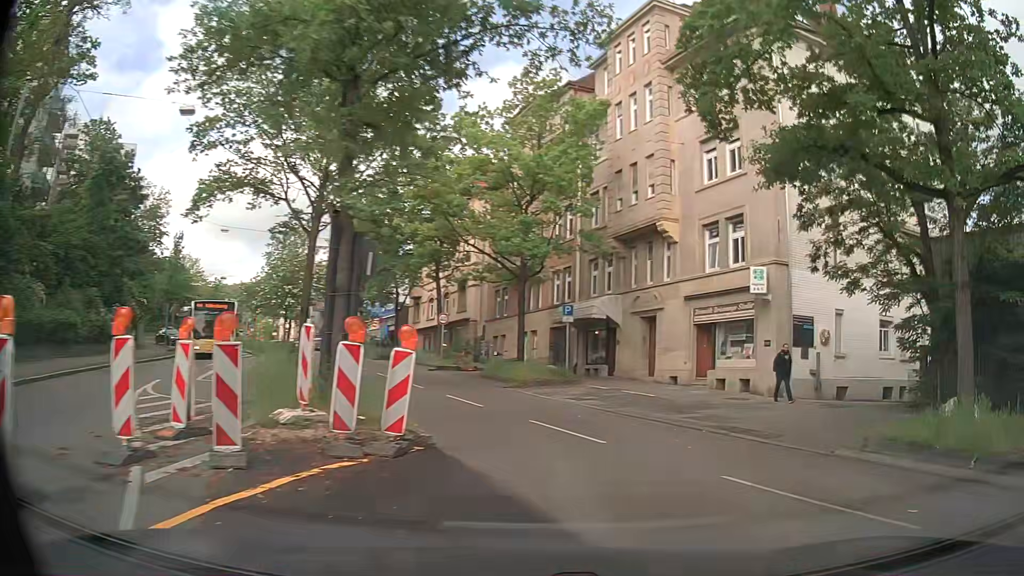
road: secondary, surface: asphalt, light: Day
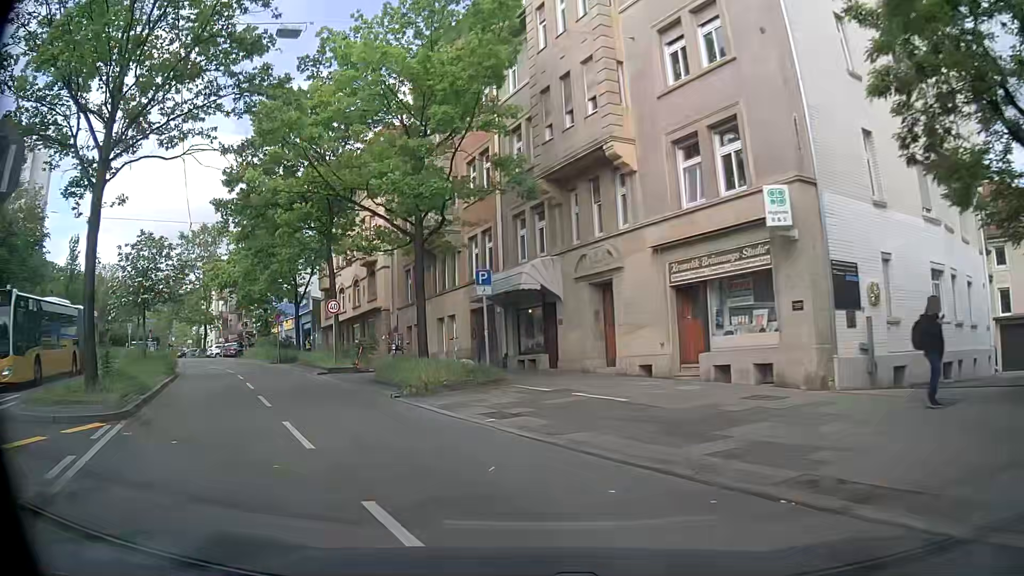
(+0.9, +8.1) m; +4°
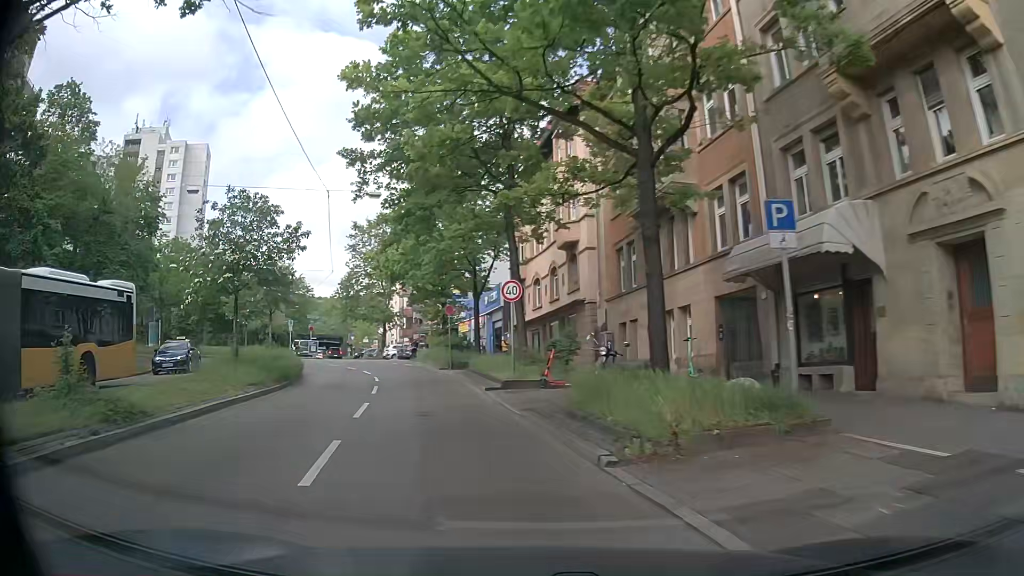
(-1.3, +9.0) m; -16°
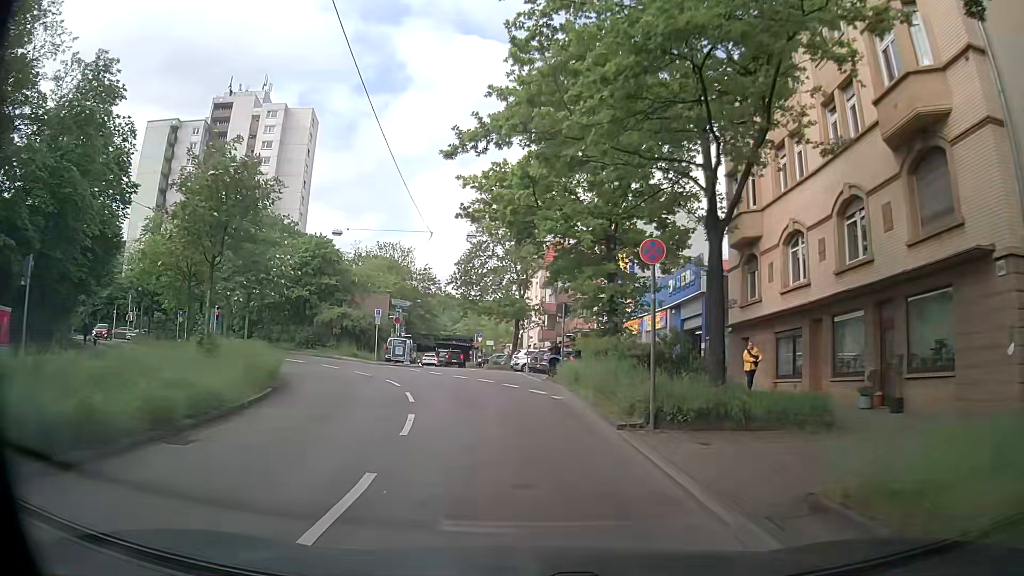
(-3.3, +21.1) m; -14°
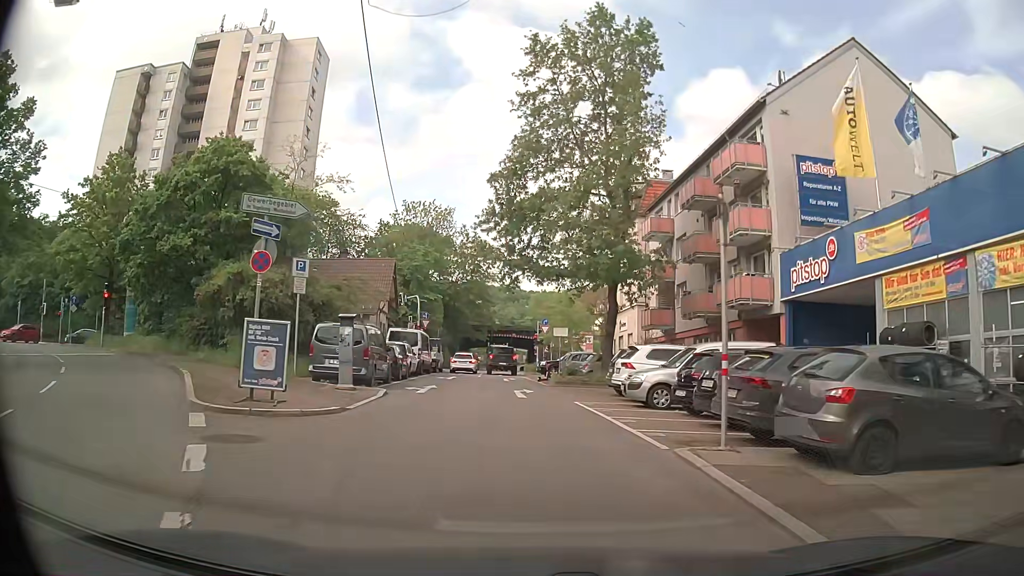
(-1.3, +28.0) m; -4°
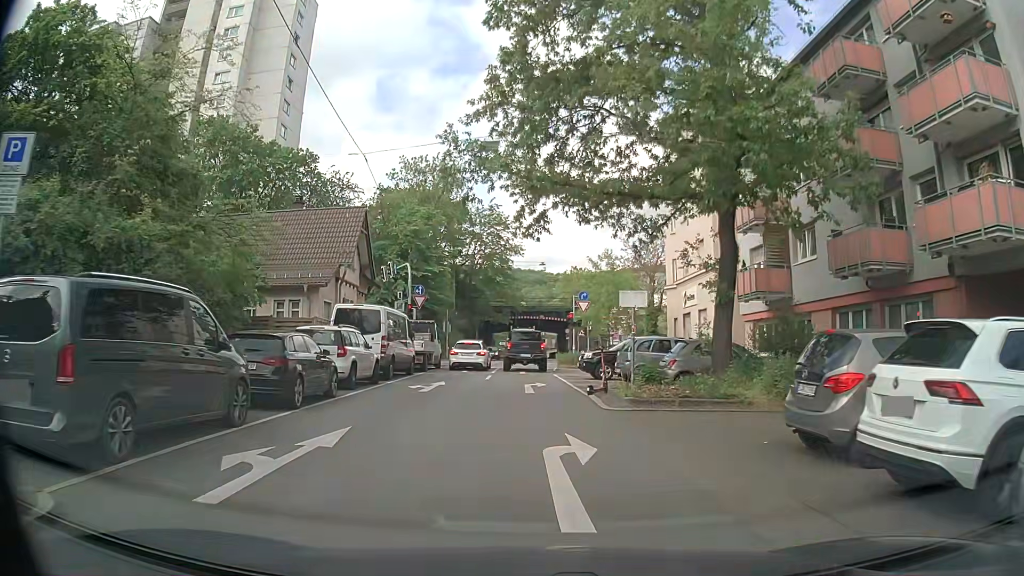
(-0.6, +14.1) m; -3°
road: residential
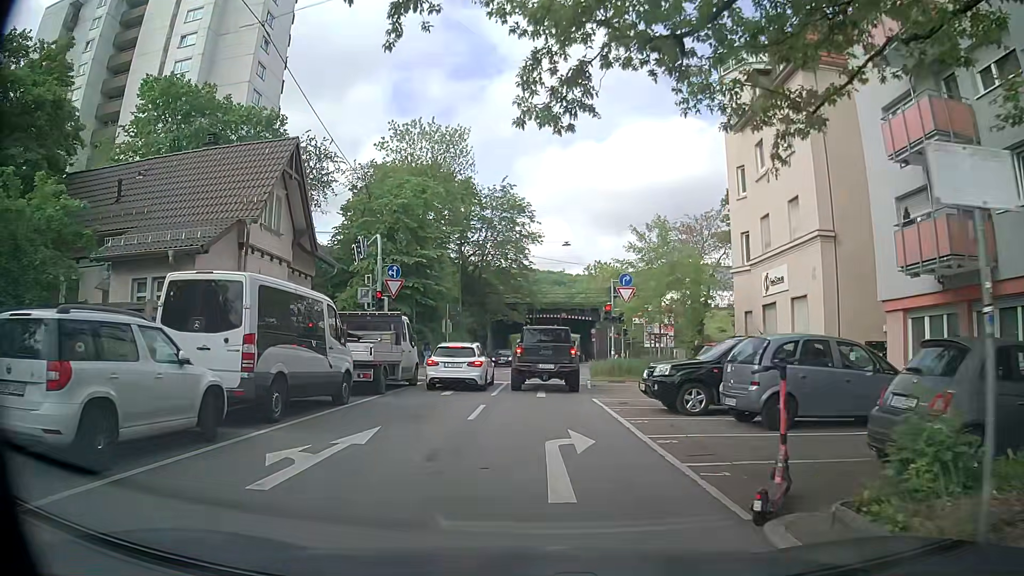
(-0.1, +11.3) m; -2°
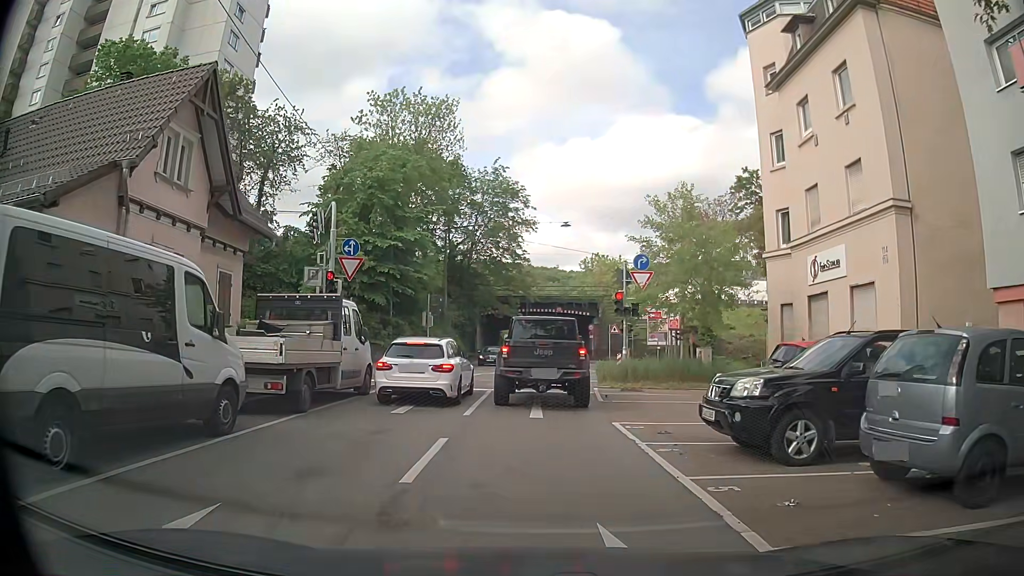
(0.0, +5.5) m; +2°
